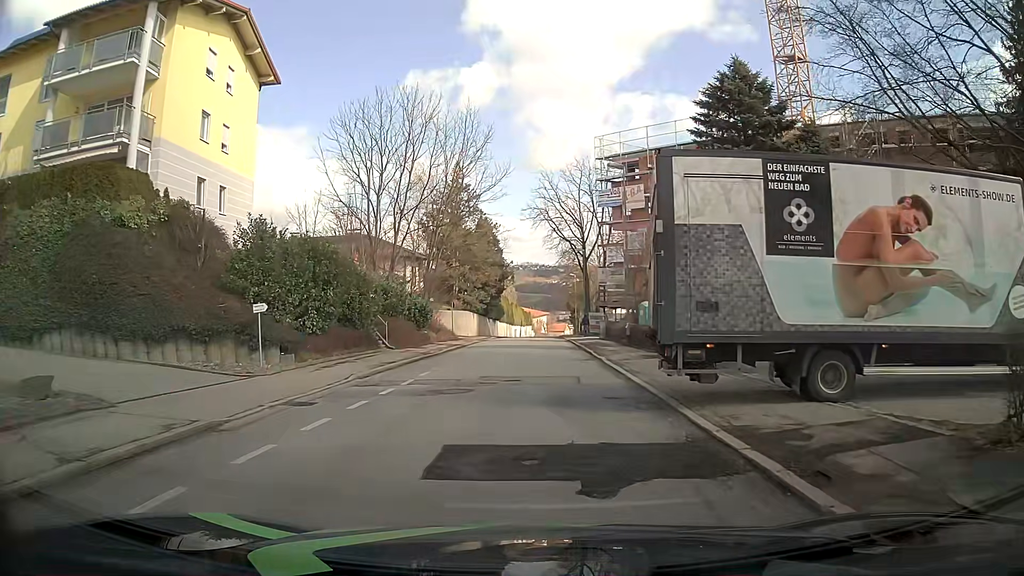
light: Day
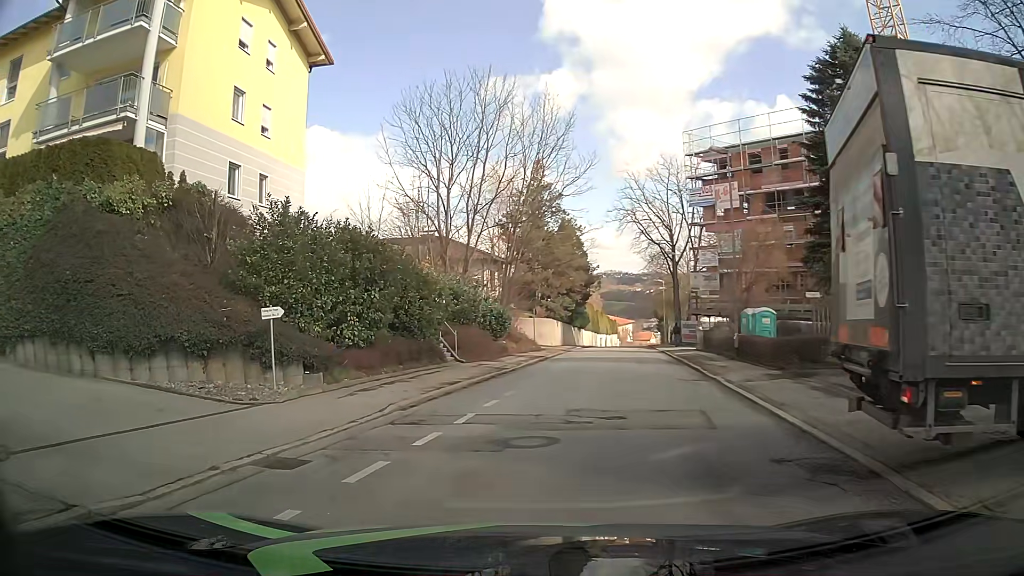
(-0.3, +4.4) m; -8°
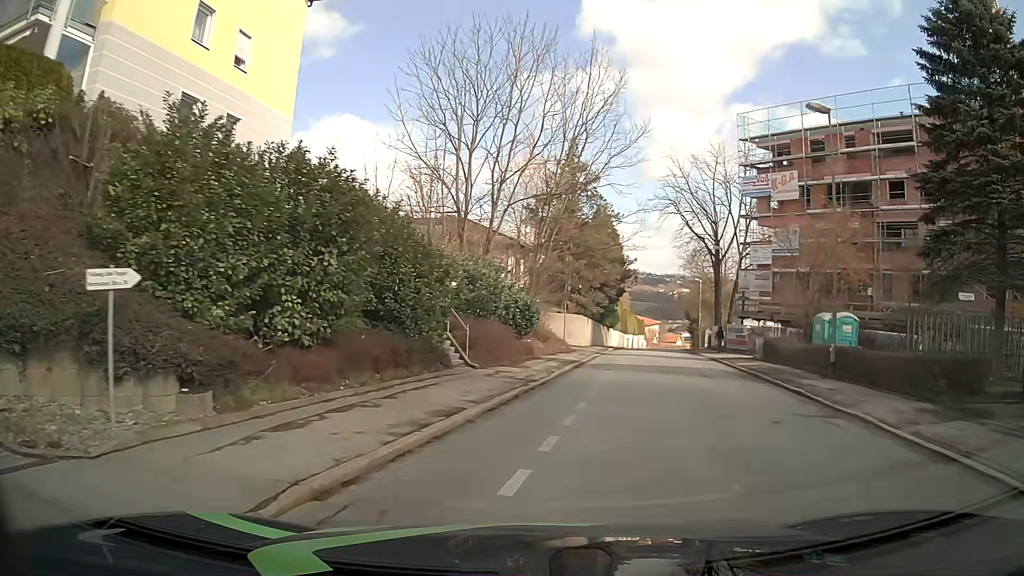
(-0.5, +6.8) m; -3°
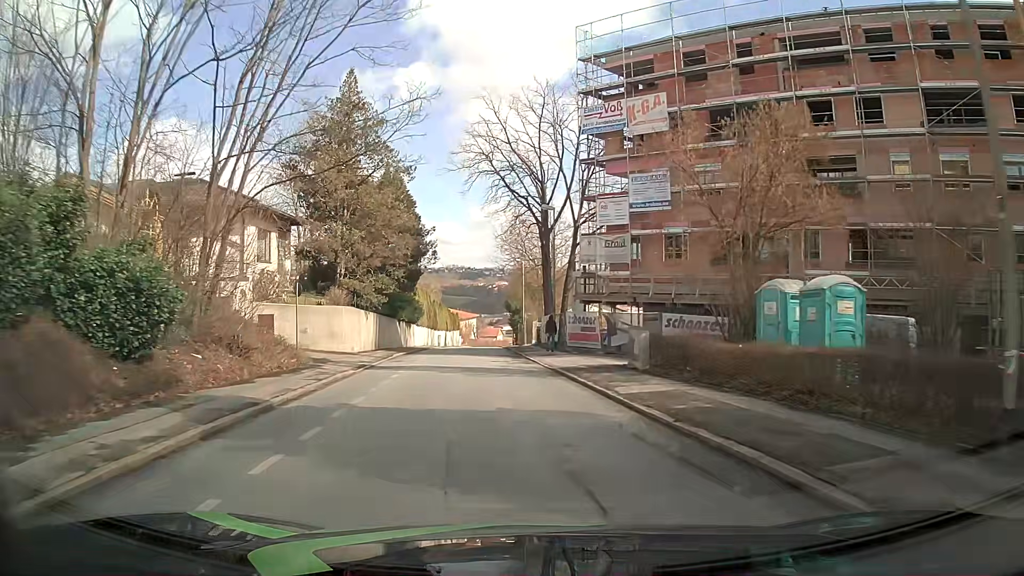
(+3.2, +15.3) m; +15°
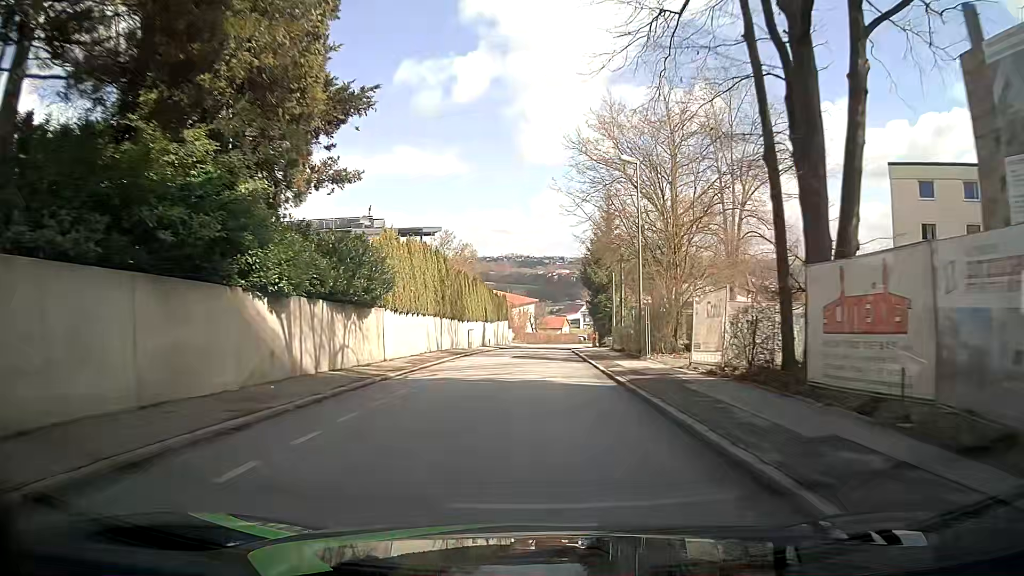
(-2.4, +36.8) m; -4°
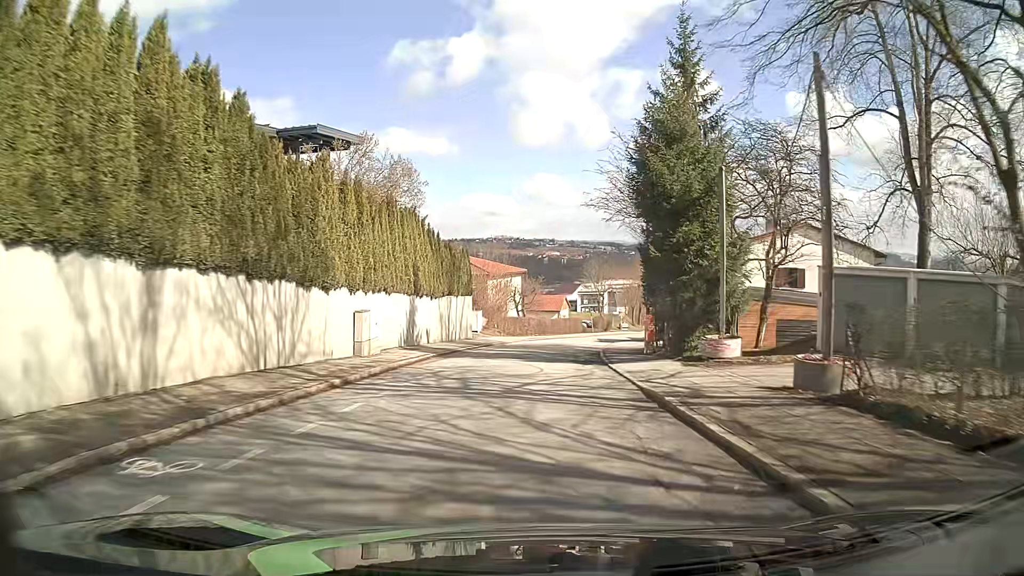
(+0.1, +31.8) m; +1°
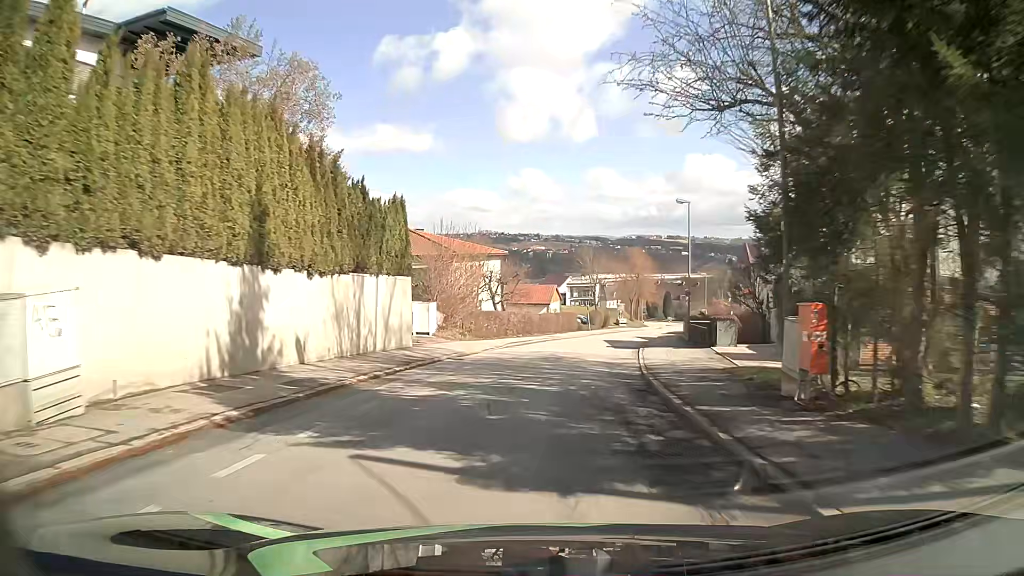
(+0.2, +16.1) m; +1°
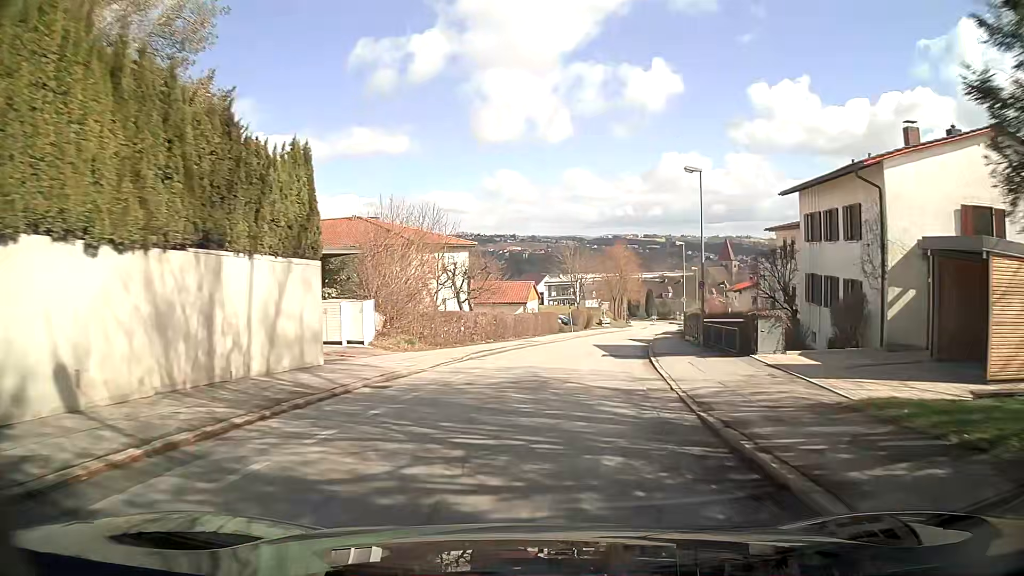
(+0.1, +8.2) m; +2°
(0, +10) (+1, +20) (+3, +30) (+4, +40) (+7, +49) (+9, +59) (+12, +69) (+14, +78) (+17, +88) (+20, +98) m
